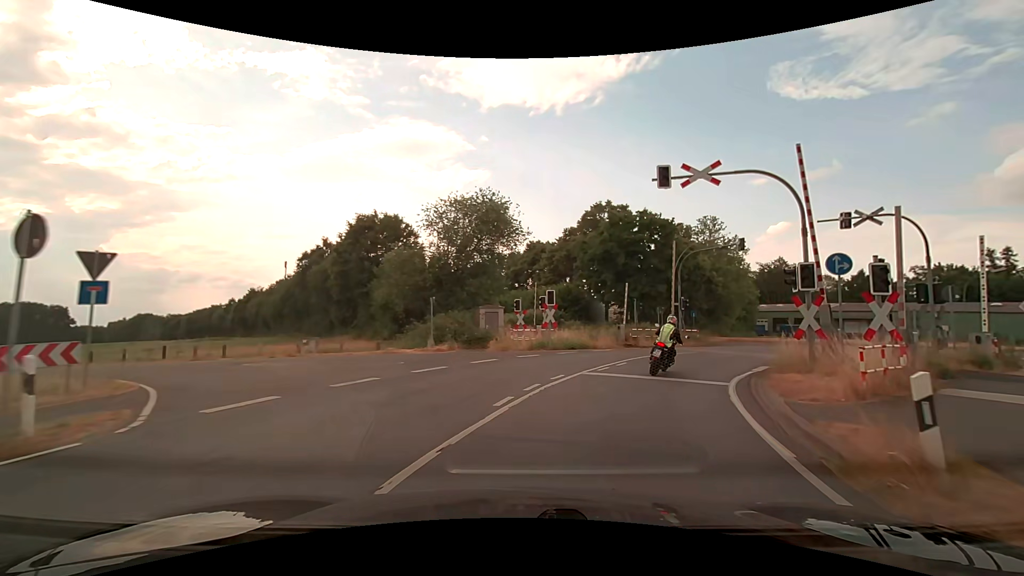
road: secondary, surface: asphalt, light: Day
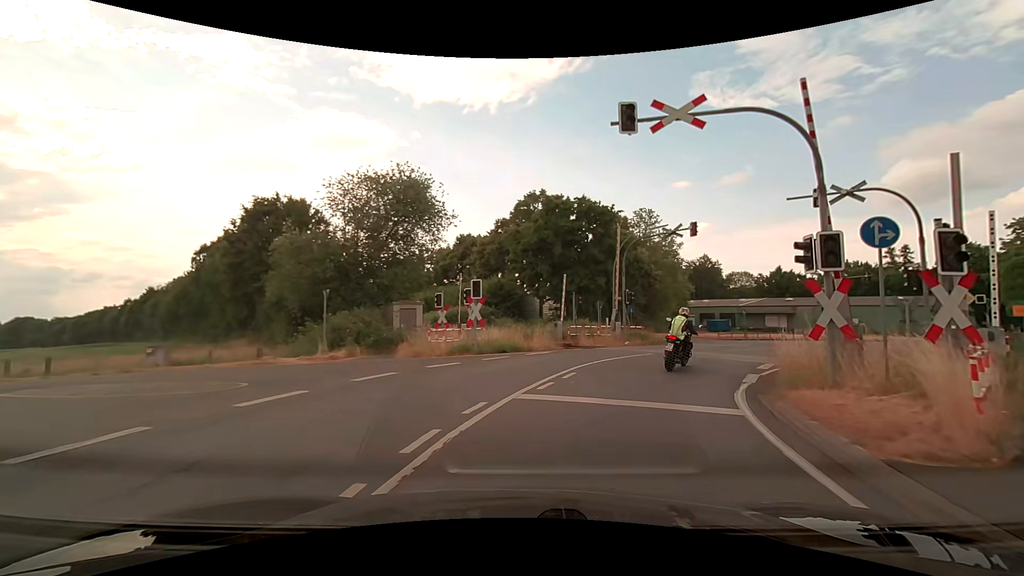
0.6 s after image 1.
(+0.3, +4.9) m; +7°
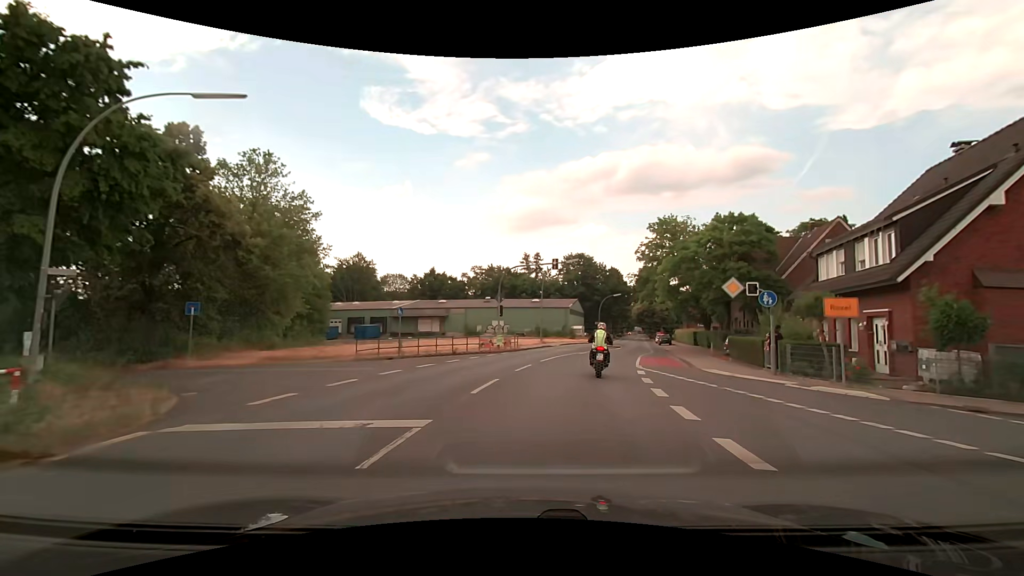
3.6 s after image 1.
(+7.7, +21.0) m; +38°
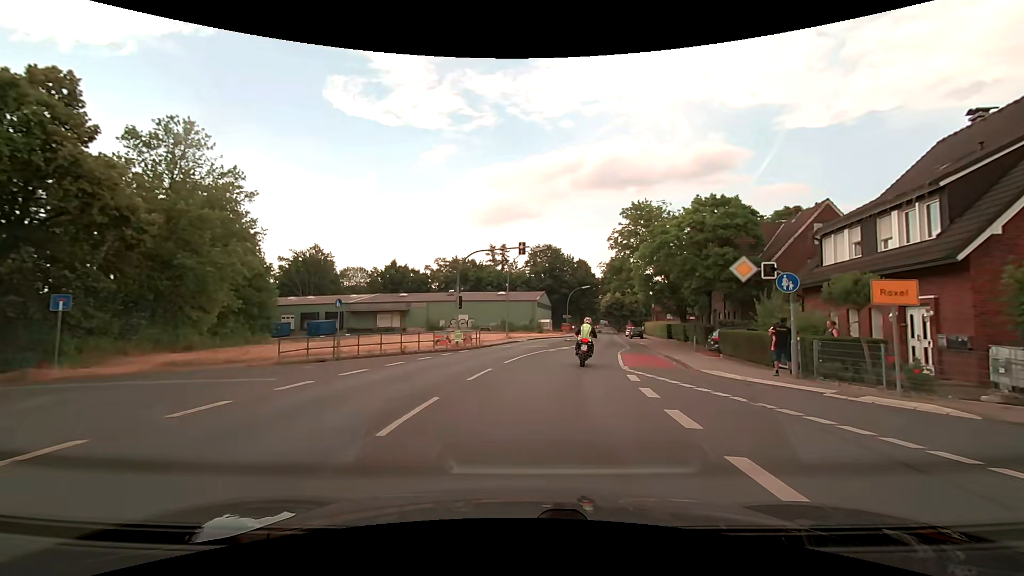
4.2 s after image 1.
(+0.1, +4.4) m; +4°
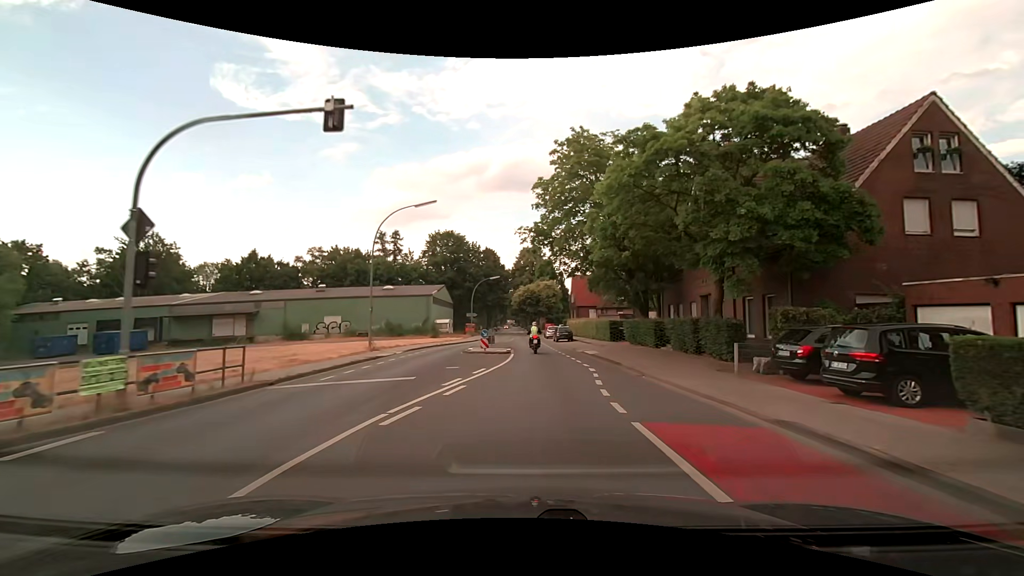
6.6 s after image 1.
(+1.5, +19.4) m; +10°
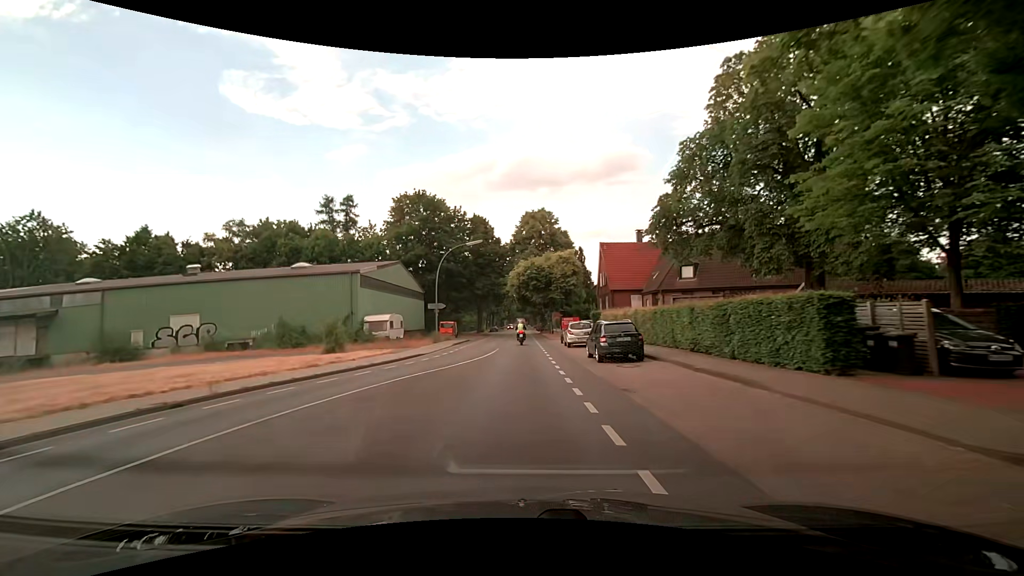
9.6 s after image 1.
(+1.0, +30.9) m; -1°
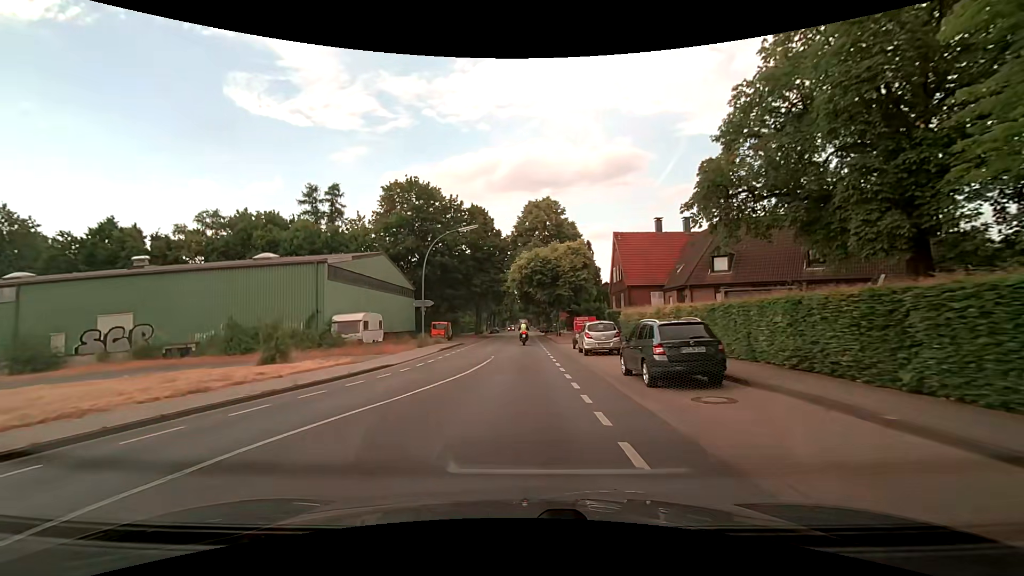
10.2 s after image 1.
(0.0, +7.0) m; -1°
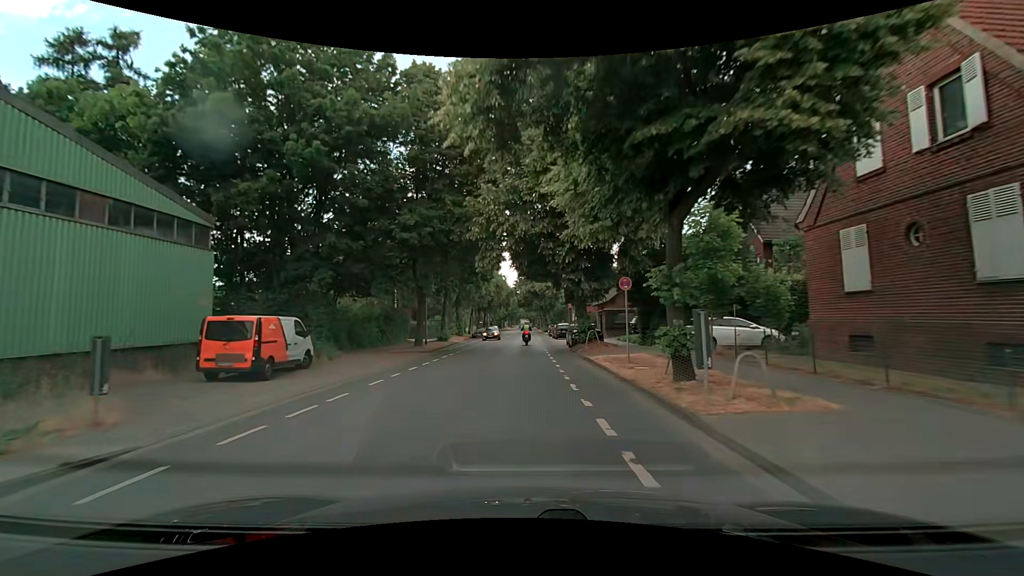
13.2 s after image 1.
(+0.4, +37.3) m; 0°
(0, +10) (0, +20) (0, +30) (0, +40) (0, +50) (+1, +60) (+1, +70) (+1, +80) (+1, +90) (+2, +100) m
